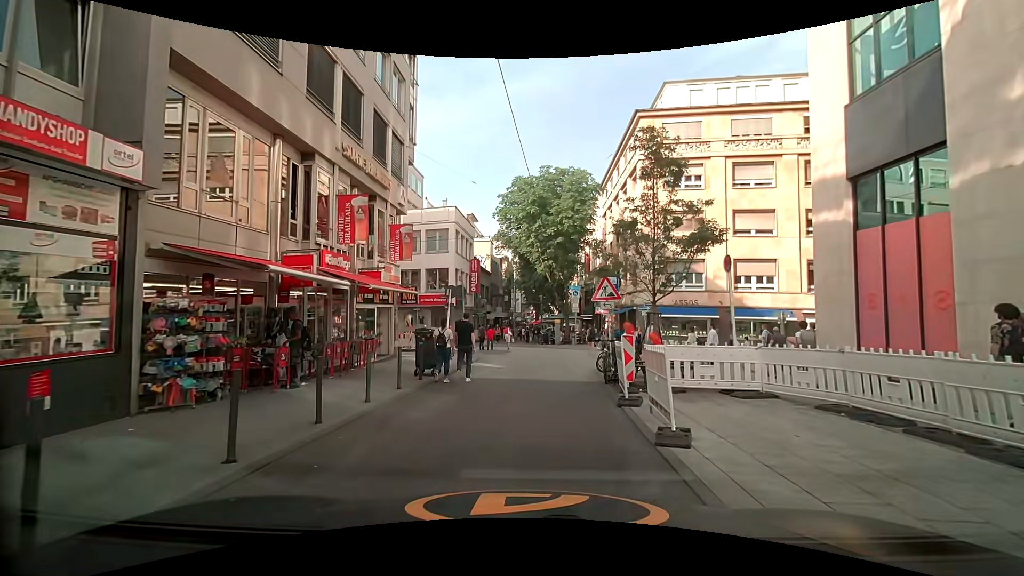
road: residential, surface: asphalt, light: Day
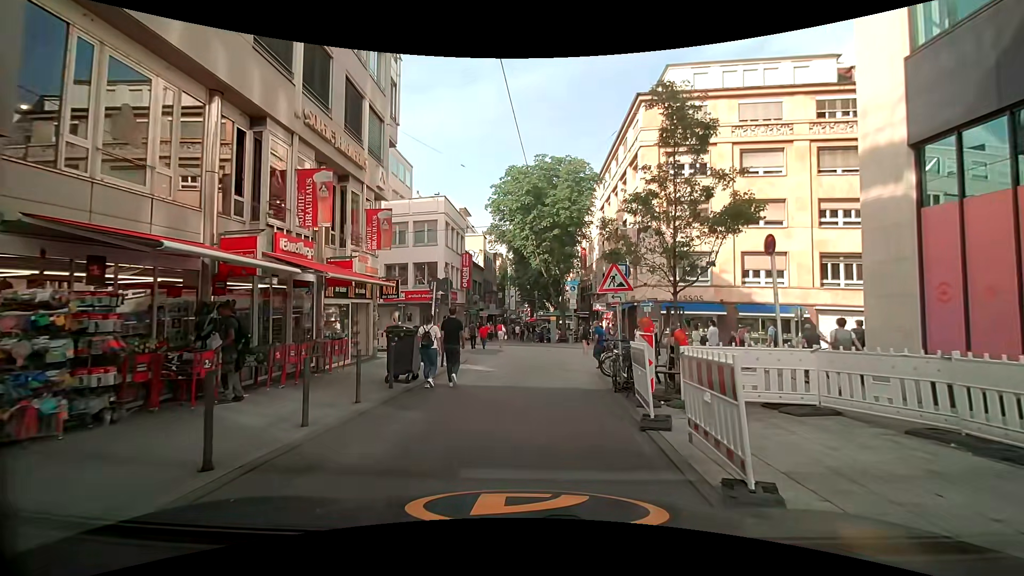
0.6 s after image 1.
(0.0, +2.3) m; 0°
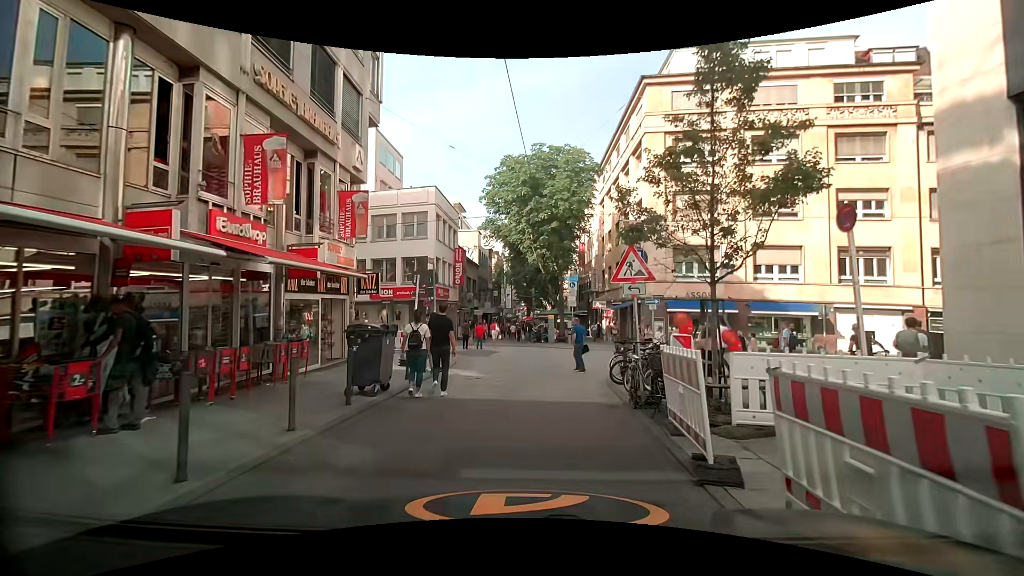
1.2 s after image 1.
(0.0, +2.3) m; +1°
